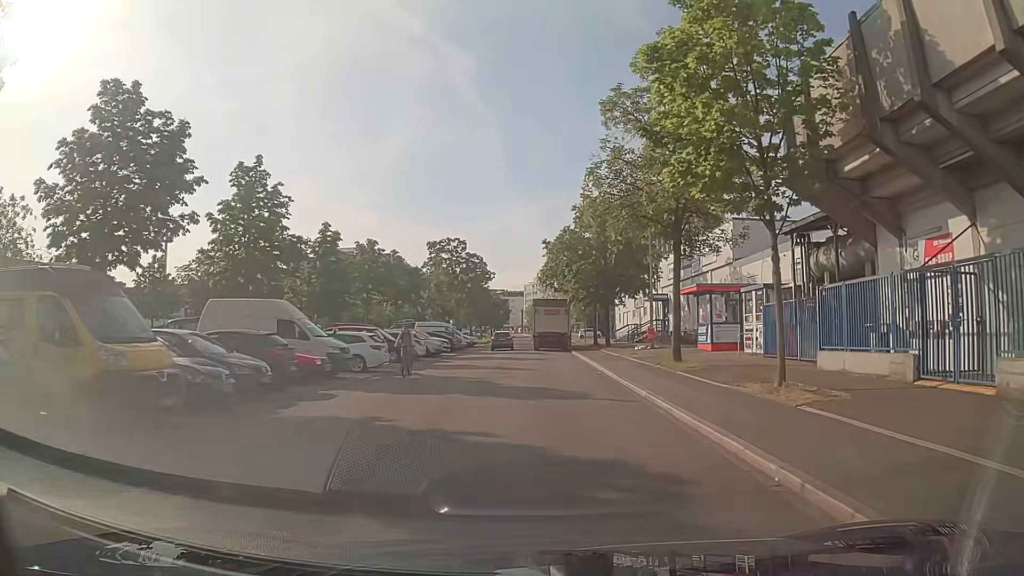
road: residential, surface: asphalt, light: Day
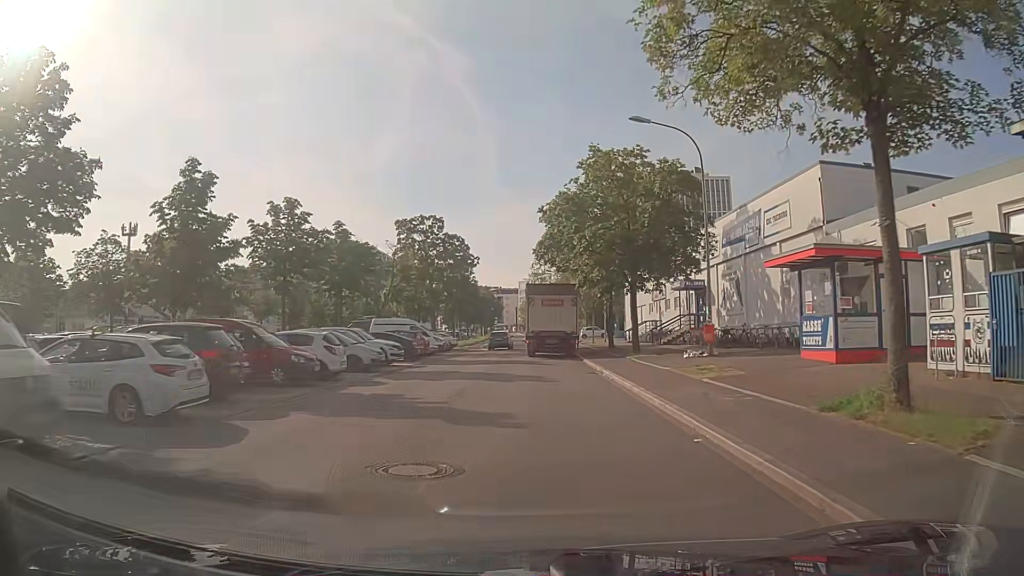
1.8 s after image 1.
(+0.1, +14.3) m; 0°
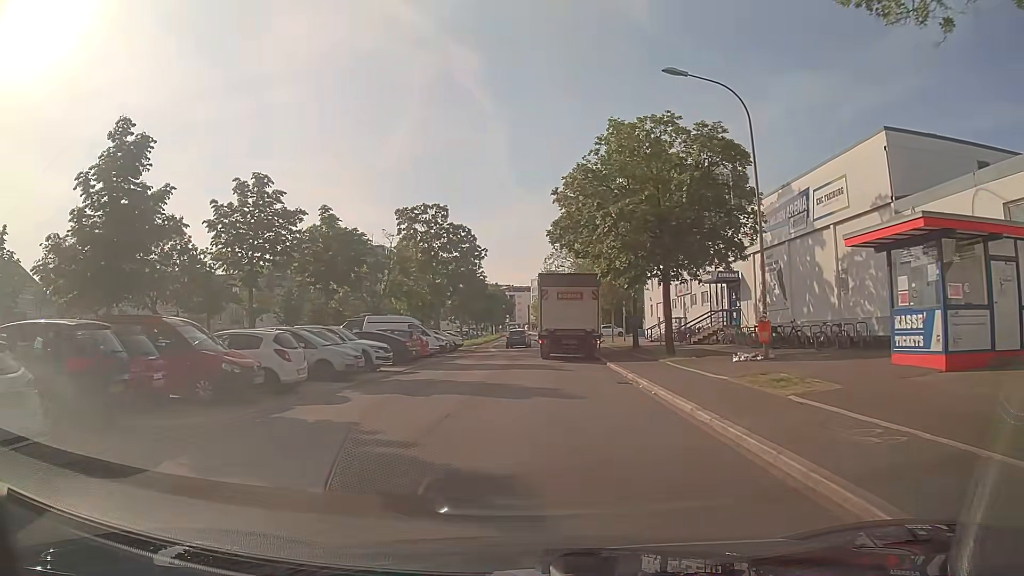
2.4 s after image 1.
(0.0, +5.0) m; 0°
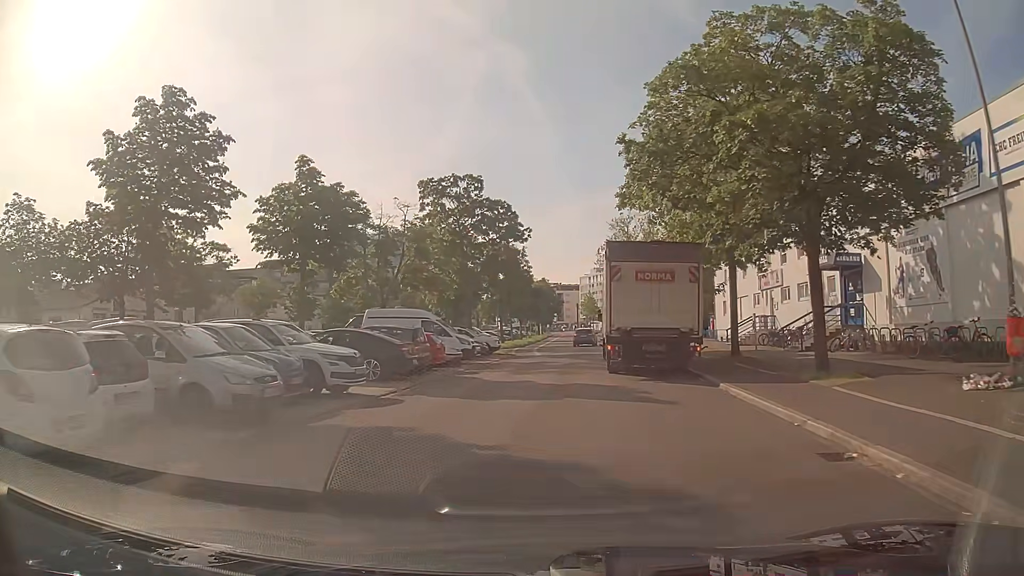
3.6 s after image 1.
(-0.4, +10.2) m; -5°
(0, +10) (0, +20) (0, +30) (+2, +40) (+4, +50) (+6, +59) (+8, +69) (+9, +79) (+11, +89) (+12, +99) m
